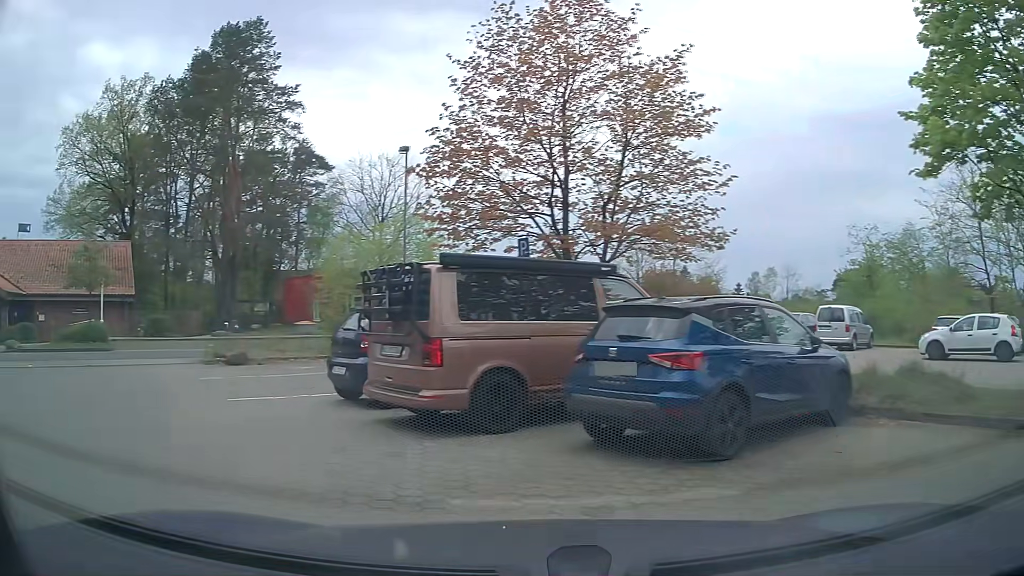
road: service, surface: paving_stones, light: Day
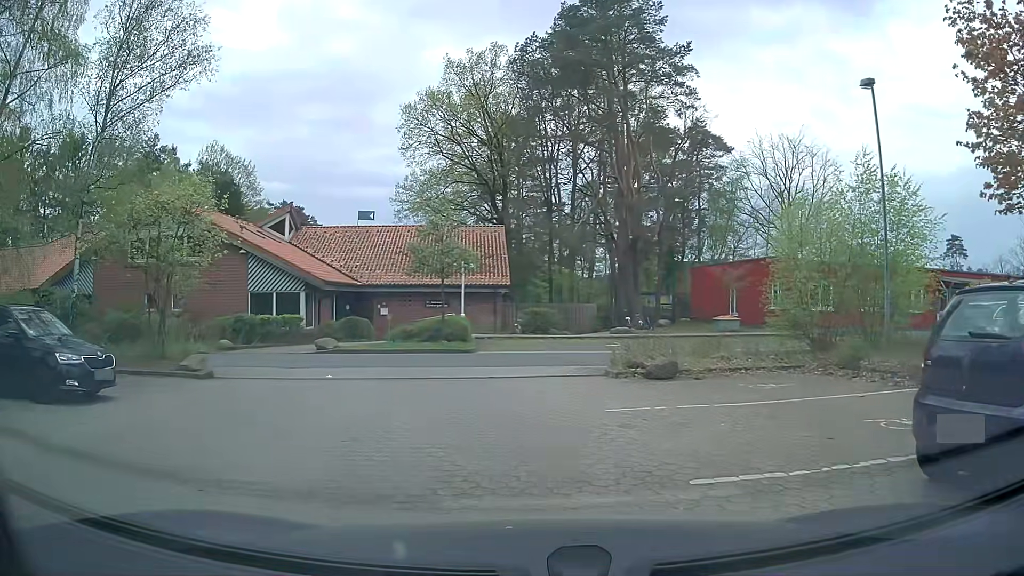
(-2.1, +5.9) m; -31°
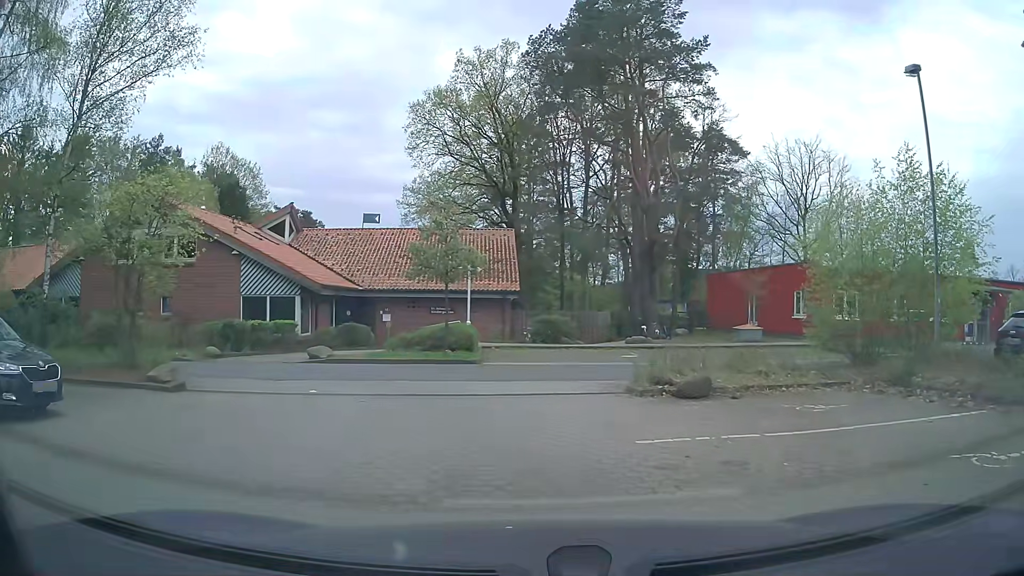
(0.0, +1.8) m; -3°
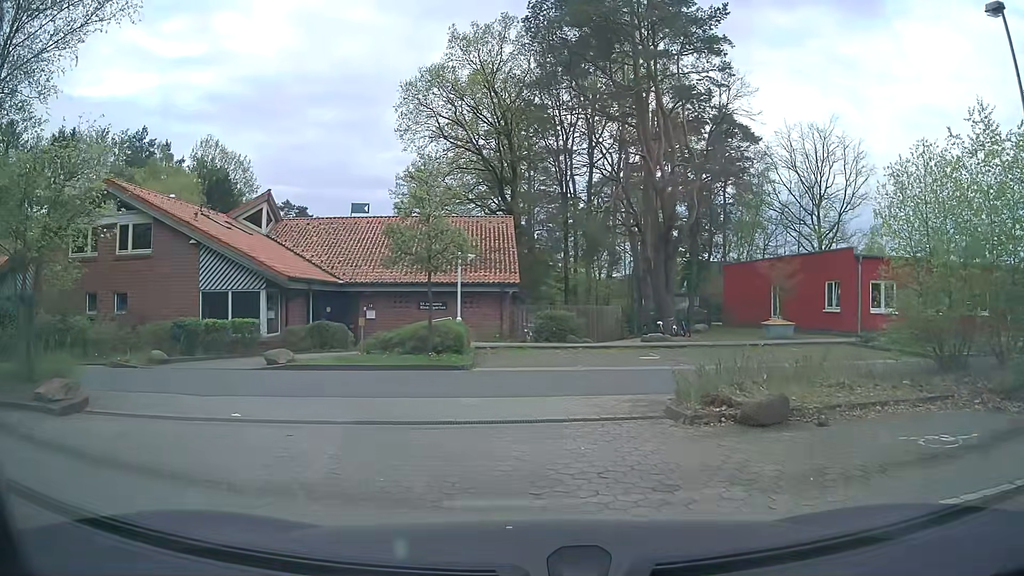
(+0.1, +3.5) m; +1°
